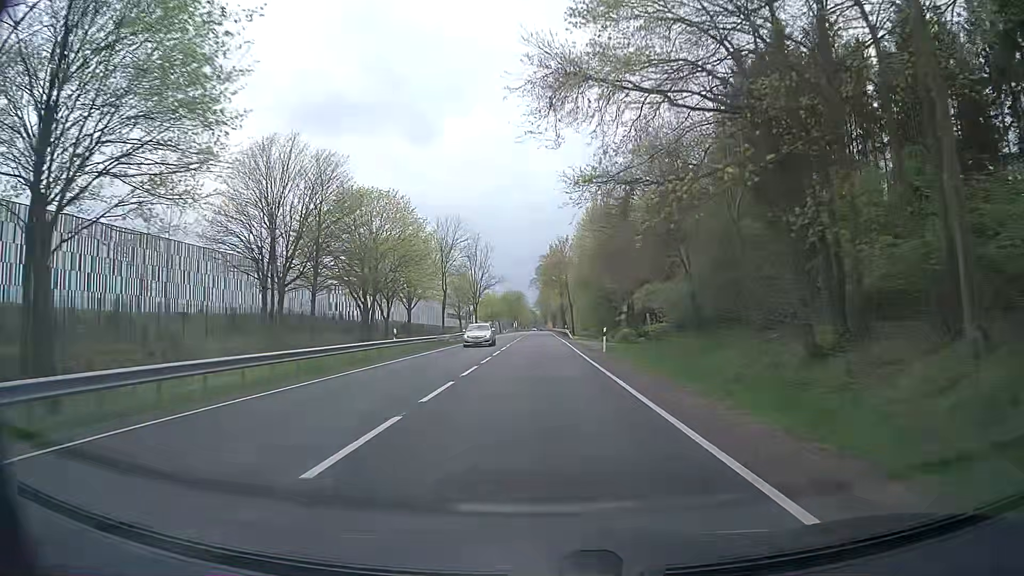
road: primary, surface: asphalt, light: Day
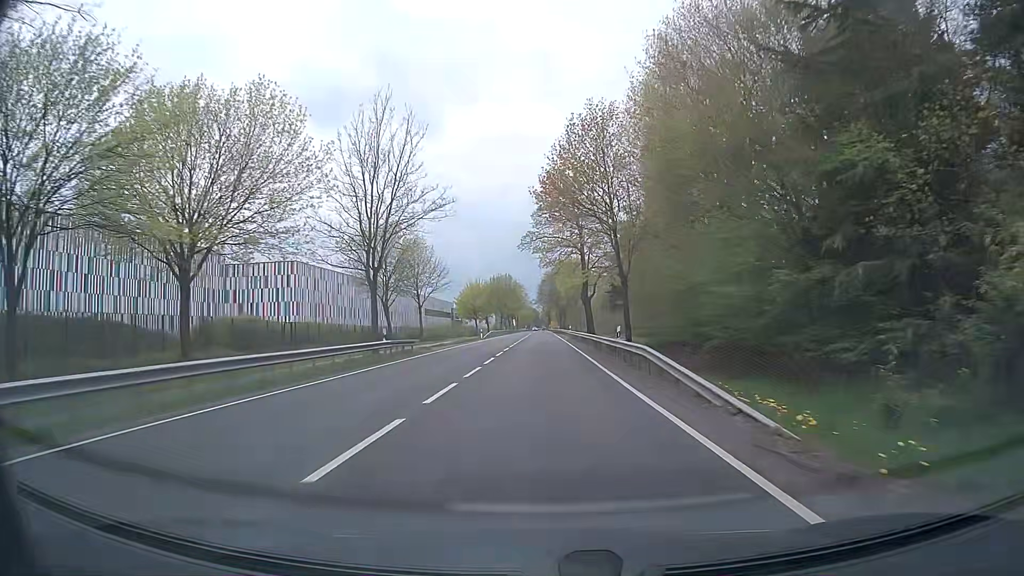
(-0.1, +54.0) m; 0°
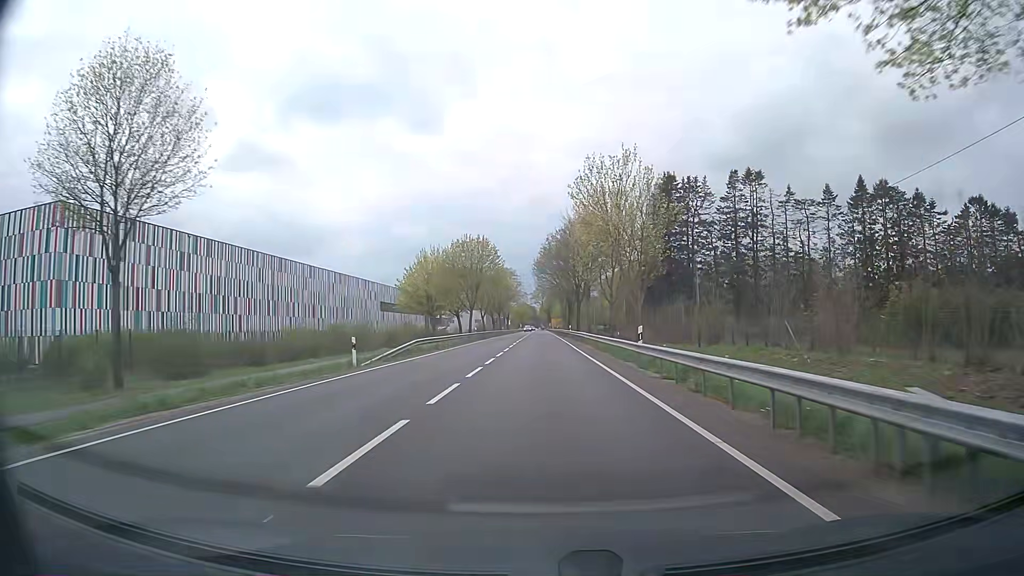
(-0.3, +54.0) m; 0°
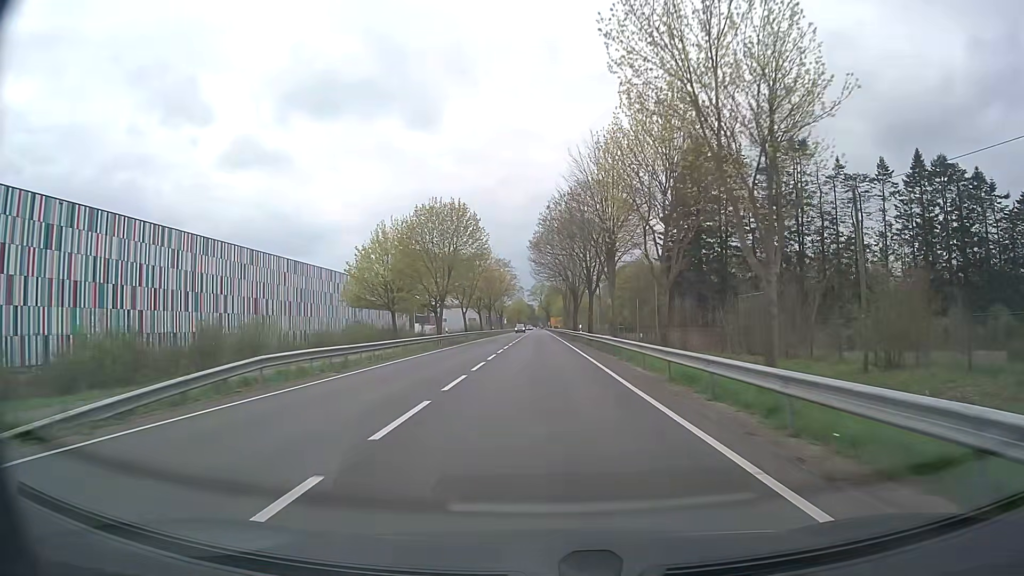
(+0.2, +21.6) m; +1°
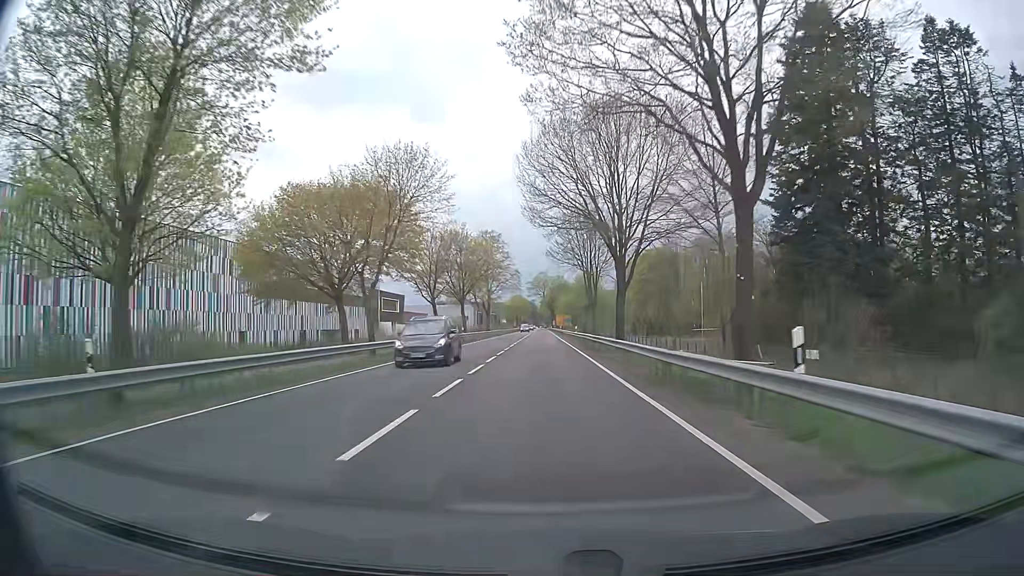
(-0.1, +43.1) m; 0°
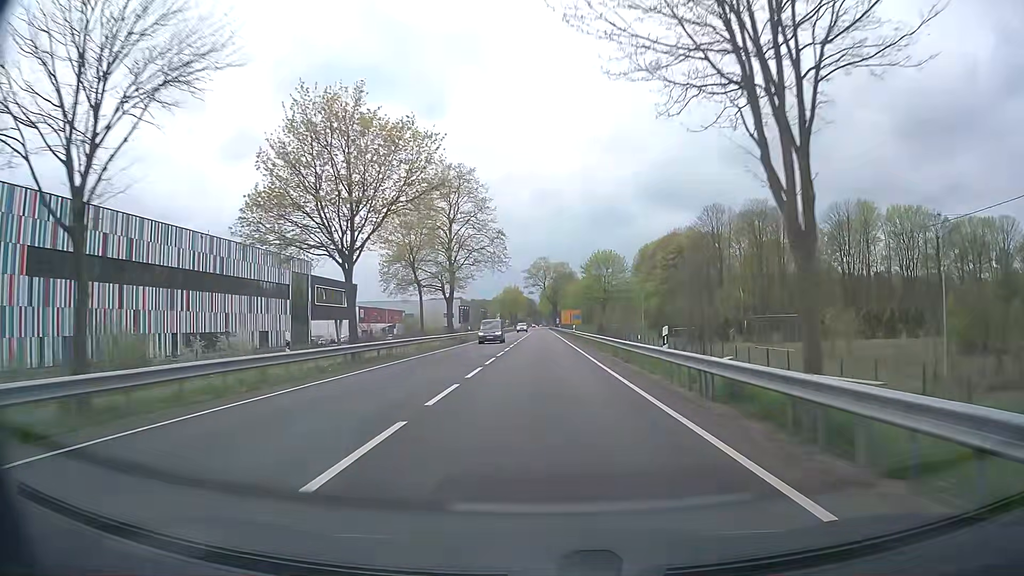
(-0.1, +43.1) m; 0°
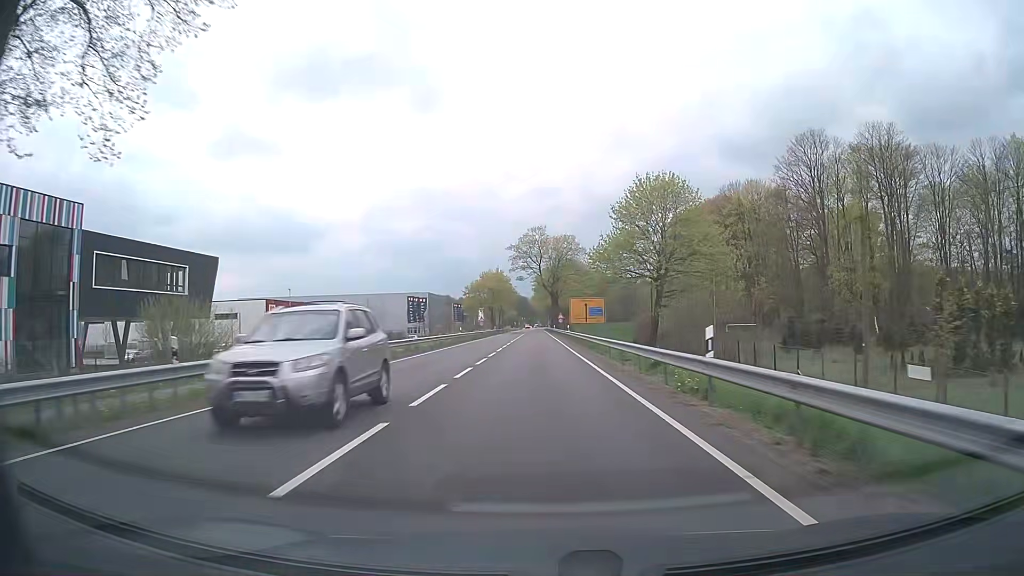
(+0.1, +54.0) m; +1°
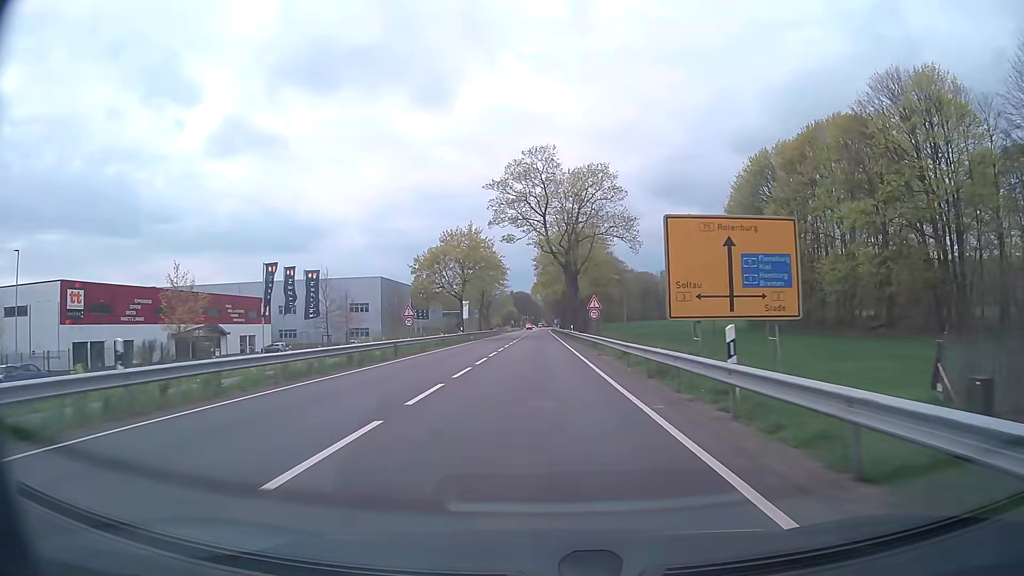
(-0.3, +53.9) m; 0°
(0, +10) (0, +20) (0, +30) (0, +40) (0, +50) (0, +60) (0, +70) (0, +80) (0, +90) (-1, +100) m
